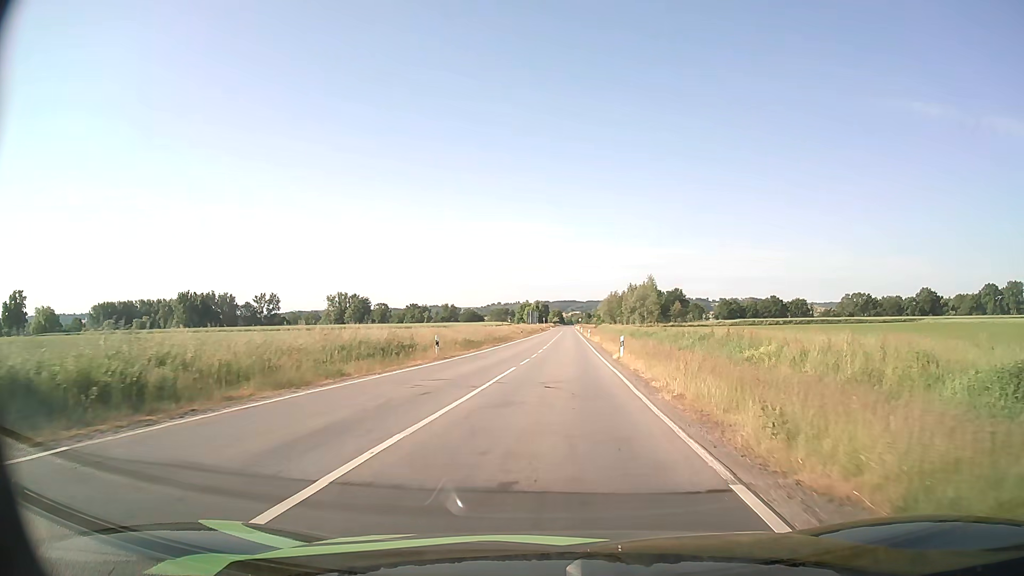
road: tertiary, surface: asphalt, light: Day
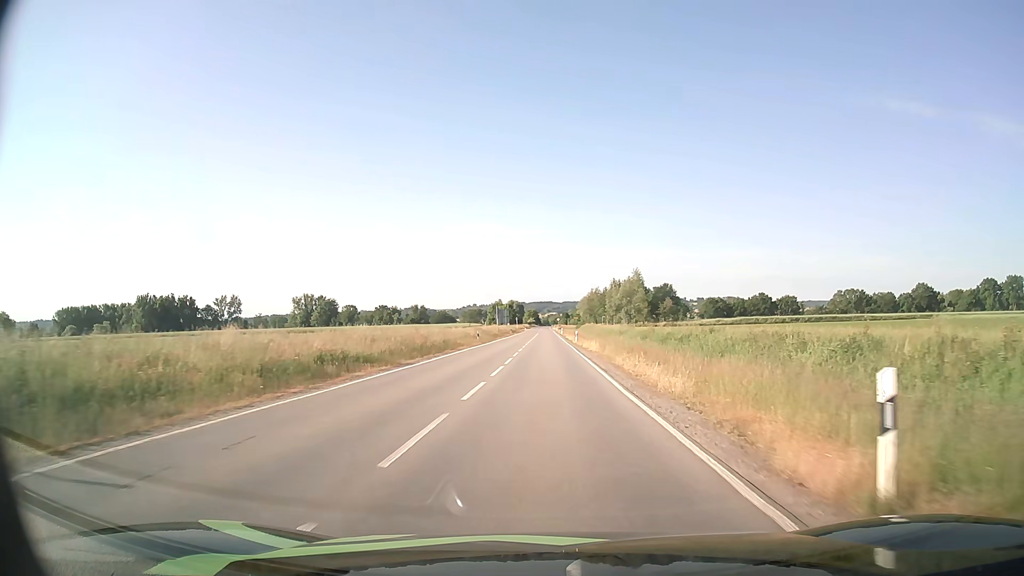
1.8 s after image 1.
(+0.5, +25.4) m; +2°
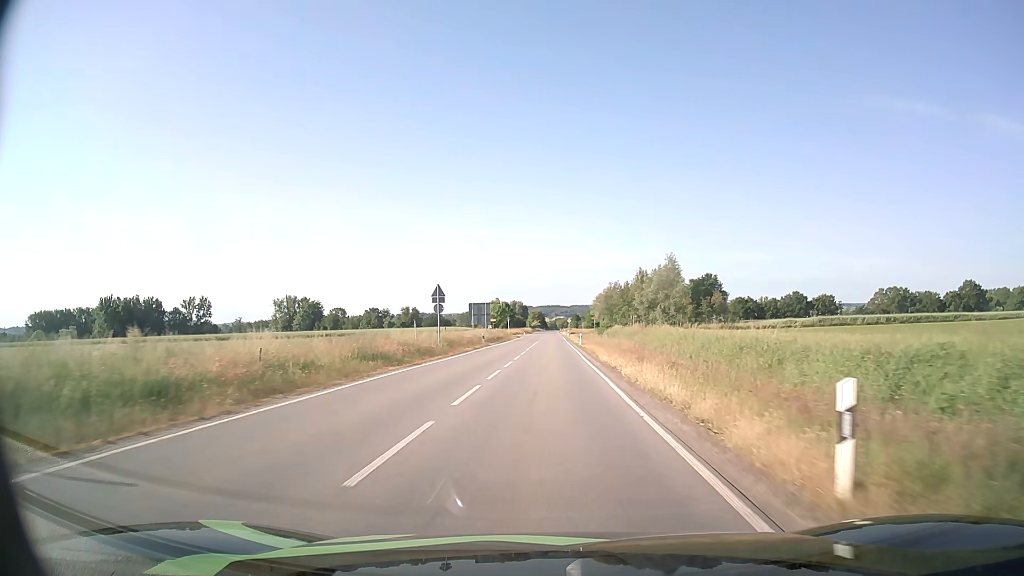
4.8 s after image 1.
(+0.2, +50.3) m; -1°
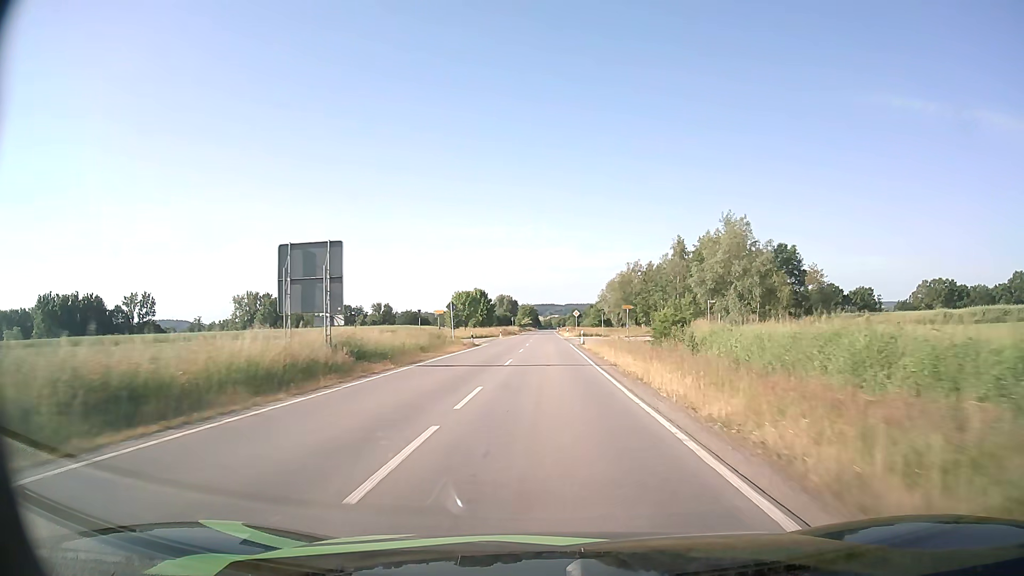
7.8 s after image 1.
(+0.3, +56.2) m; 0°
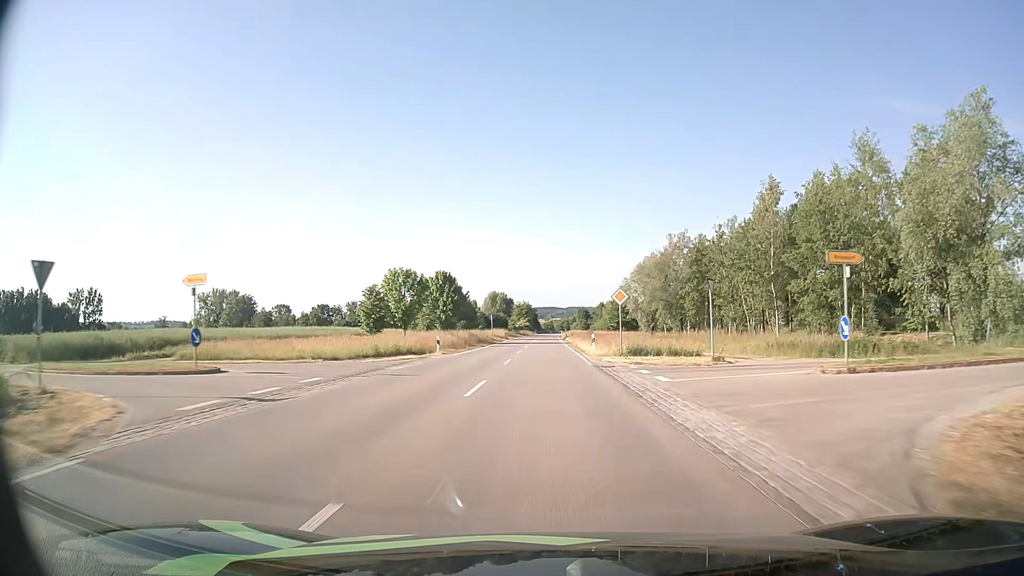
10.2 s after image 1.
(+0.1, +47.6) m; 0°
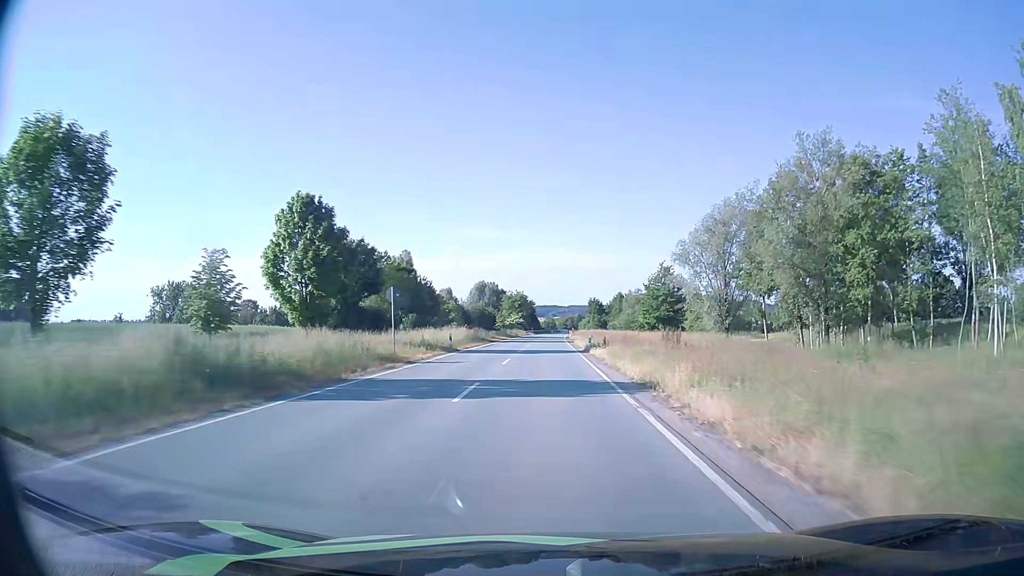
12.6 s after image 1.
(-0.1, +49.8) m; 0°
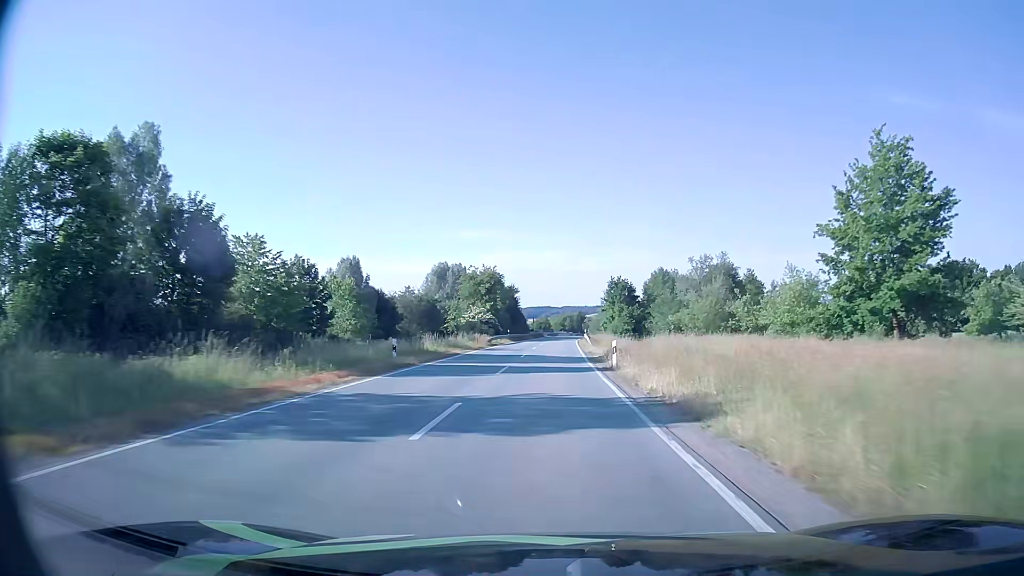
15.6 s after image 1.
(+0.3, +64.6) m; 0°
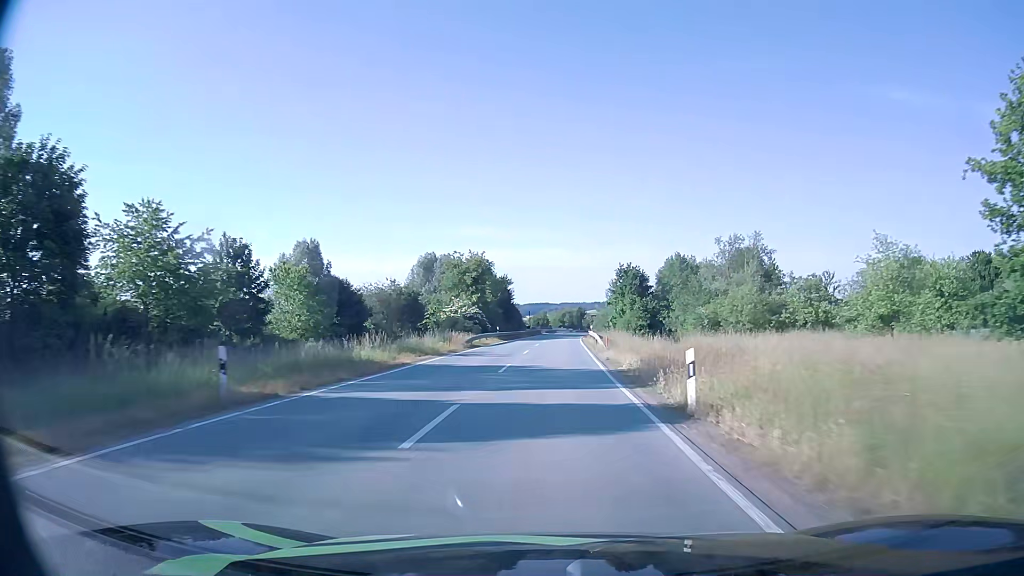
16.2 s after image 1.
(+0.1, +13.0) m; 0°
(0, +10) (0, +20) (0, +30) (0, +40) (+1, +50) (+1, +60) (+2, +70) (+2, +80) (+3, +90) (+3, +100) m
